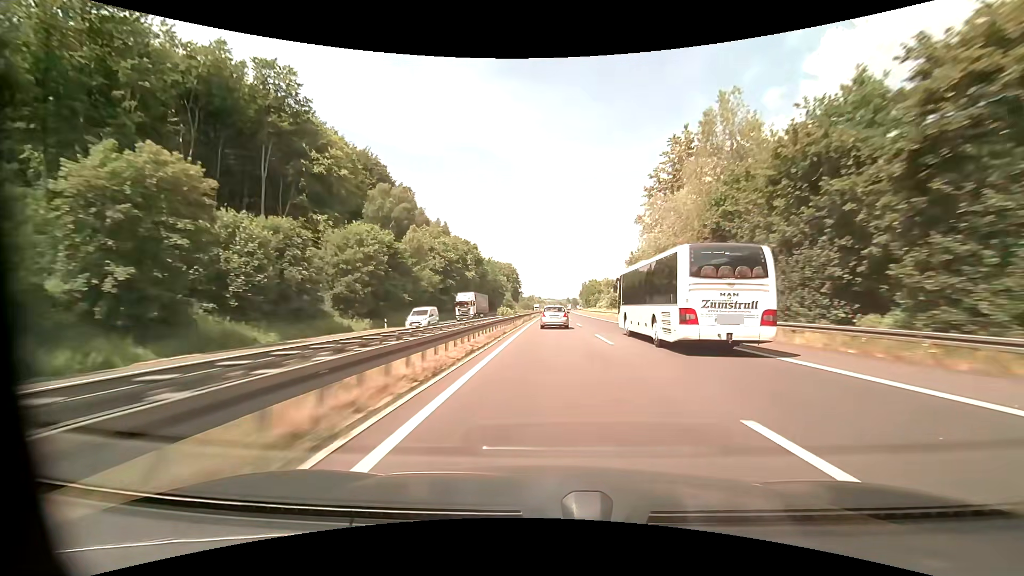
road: motorway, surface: asphalt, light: Day
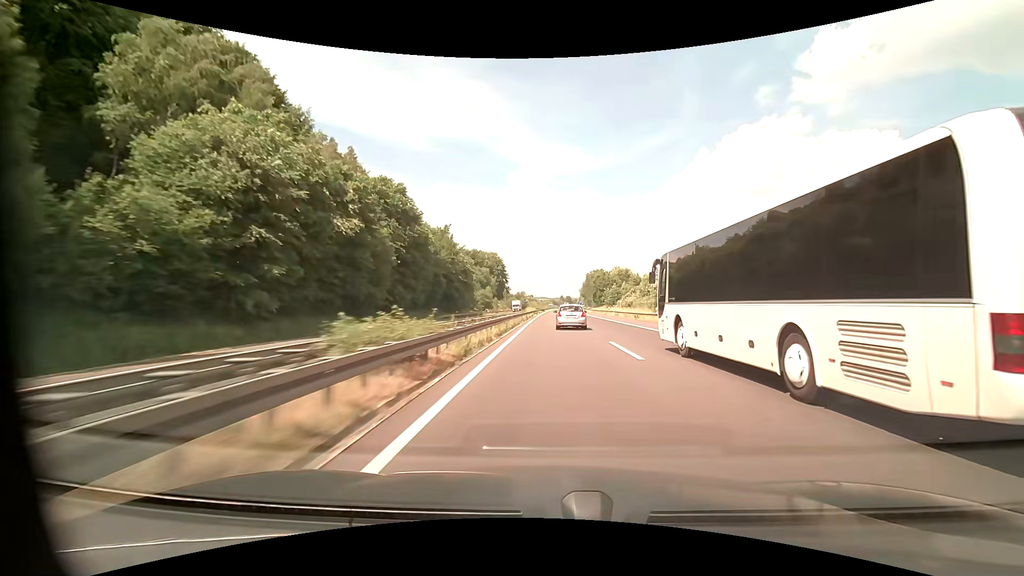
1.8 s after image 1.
(+0.5, +60.2) m; +1°
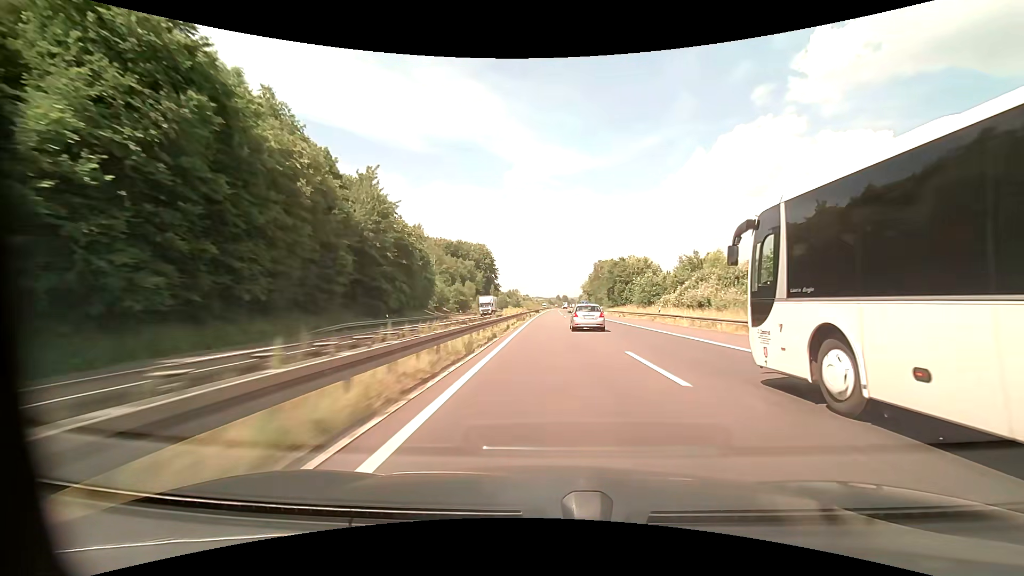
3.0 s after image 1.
(+0.2, +40.7) m; 0°
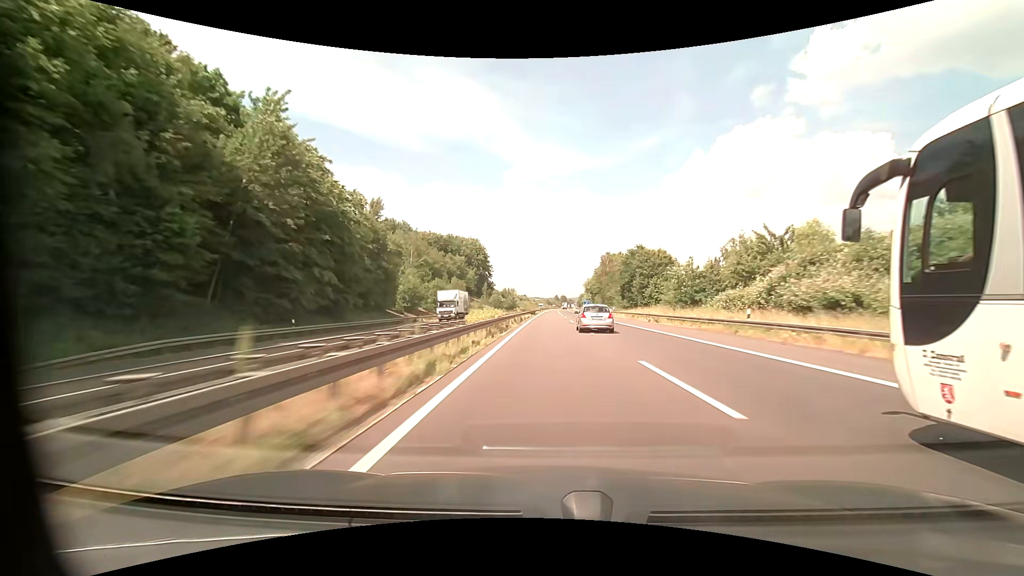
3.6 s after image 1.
(+0.1, +20.5) m; 0°
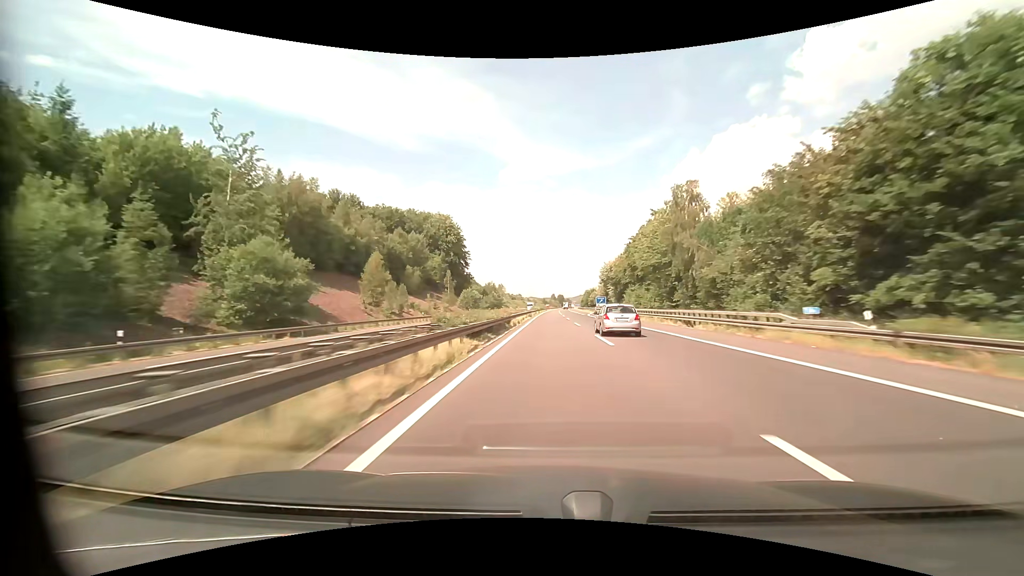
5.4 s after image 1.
(+0.2, +61.8) m; 0°
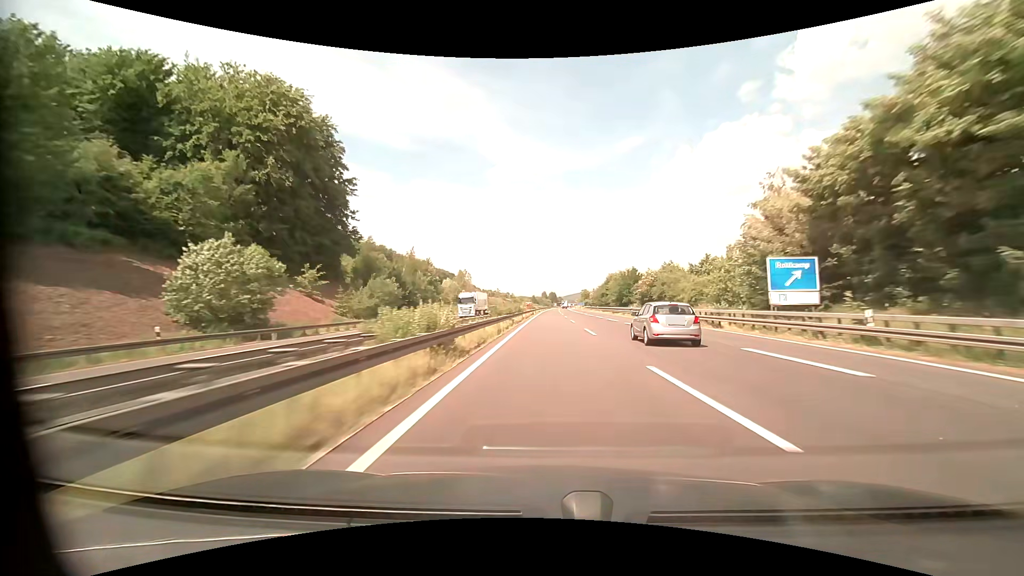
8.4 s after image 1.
(+0.8, +103.8) m; +1°
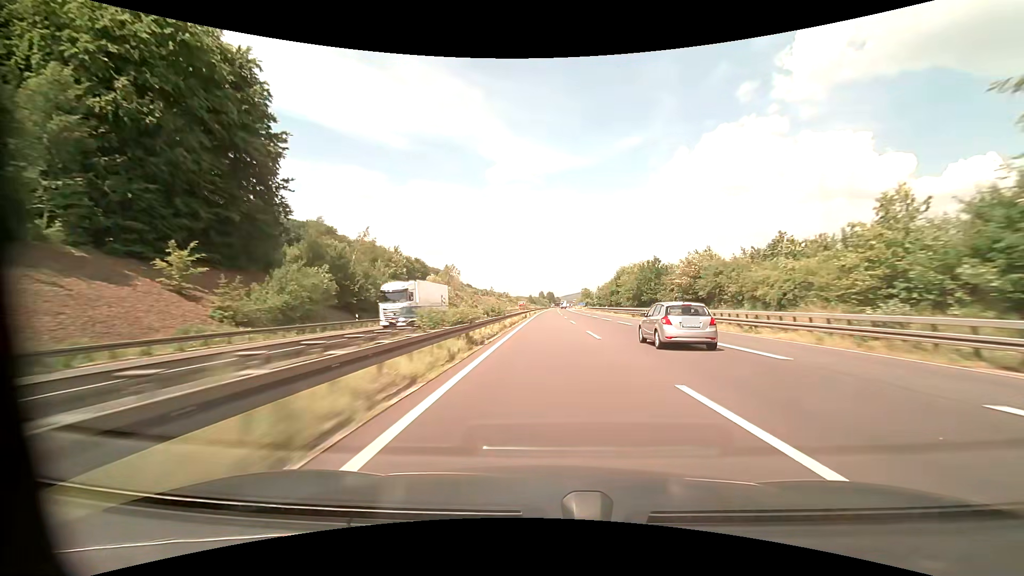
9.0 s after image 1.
(+0.1, +20.8) m; 0°
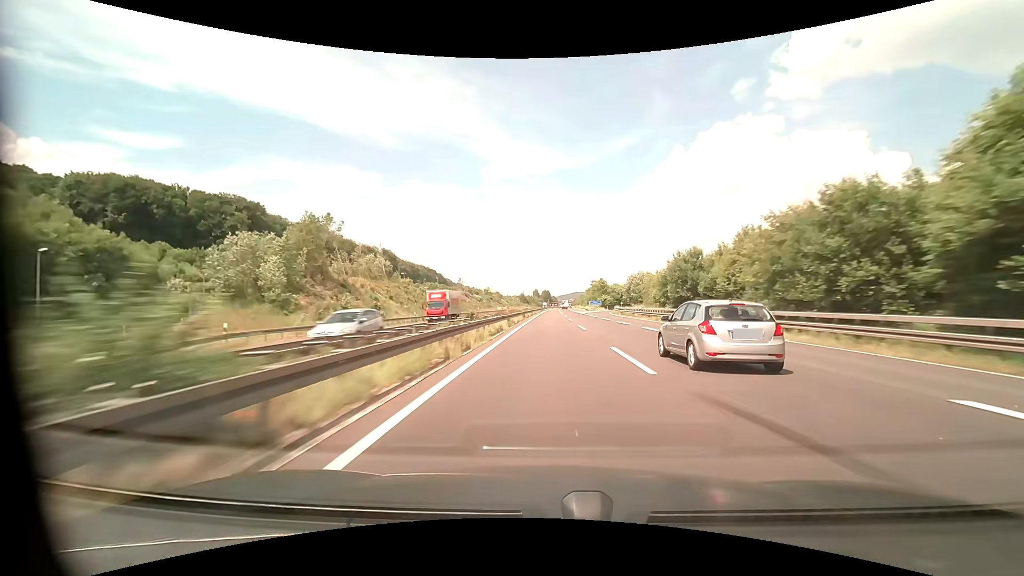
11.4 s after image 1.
(+0.5, +83.6) m; +1°
(0, +10) (0, +20) (0, +30) (0, +40) (0, +50) (0, +60) (0, +70) (0, +80) (0, +90) (+1, +100) m
